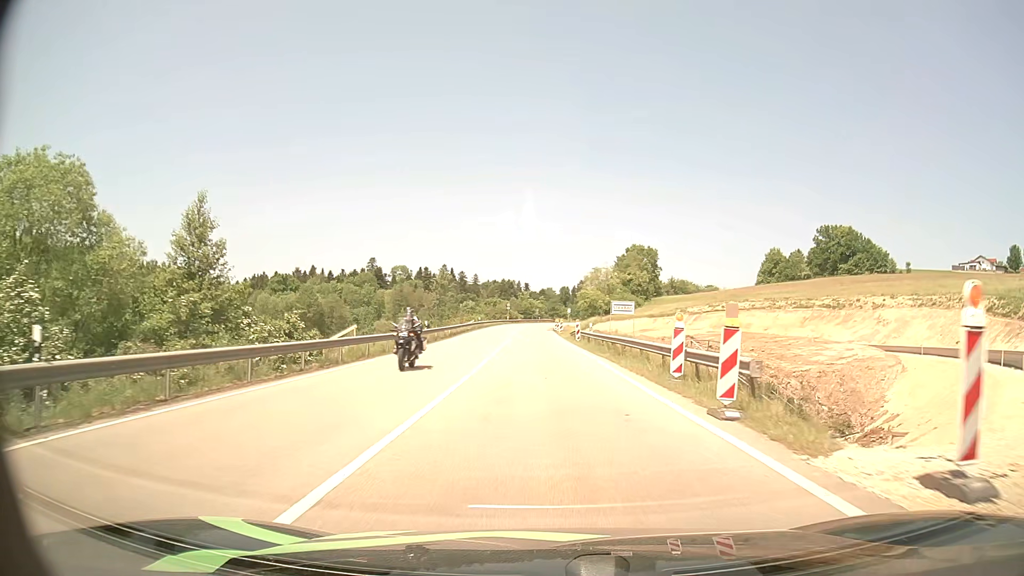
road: primary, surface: asphalt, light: Day
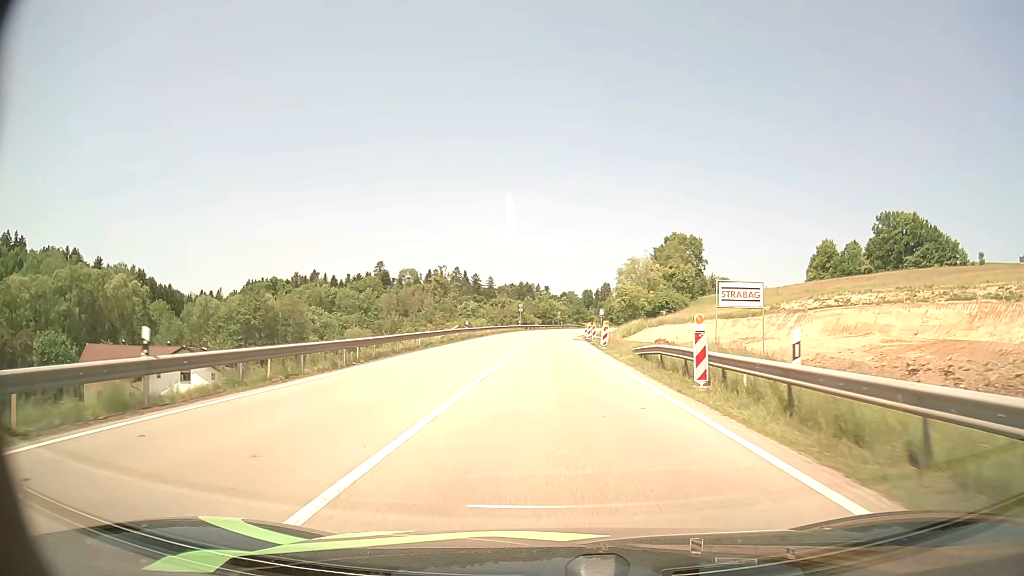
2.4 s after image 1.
(-0.6, +33.7) m; -2°
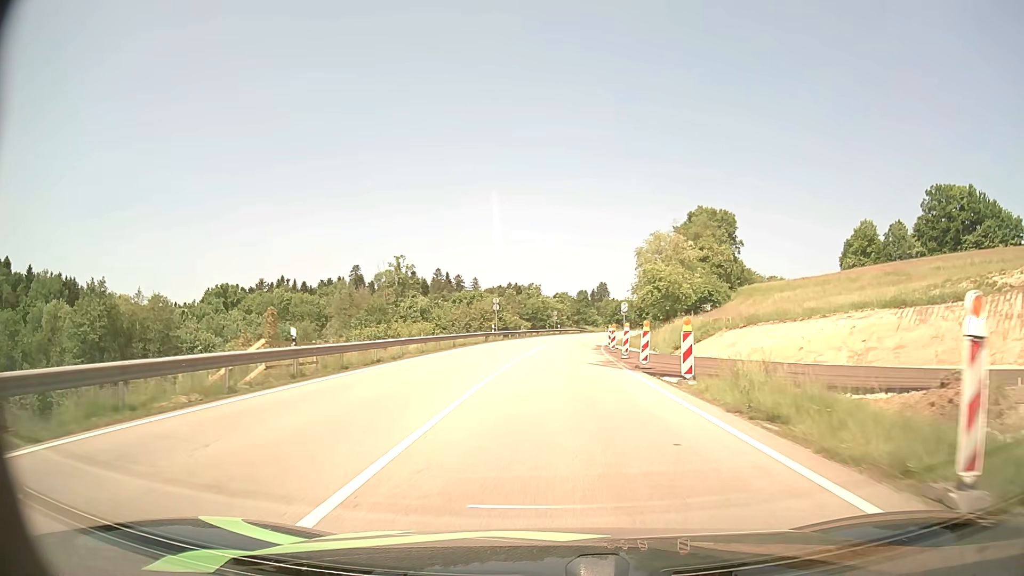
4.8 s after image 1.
(0.0, +37.2) m; +1°
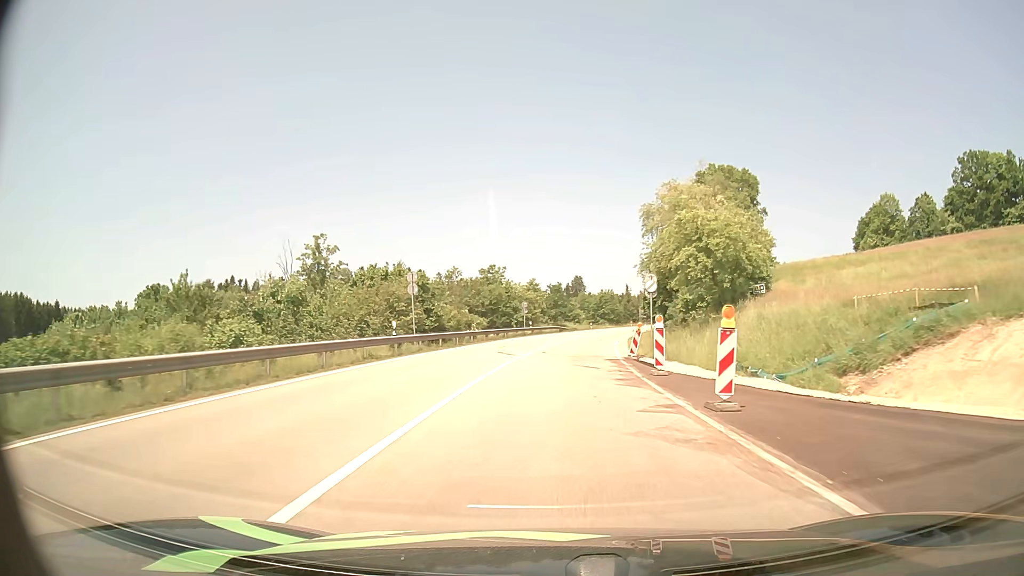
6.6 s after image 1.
(+0.5, +29.6) m; +2°
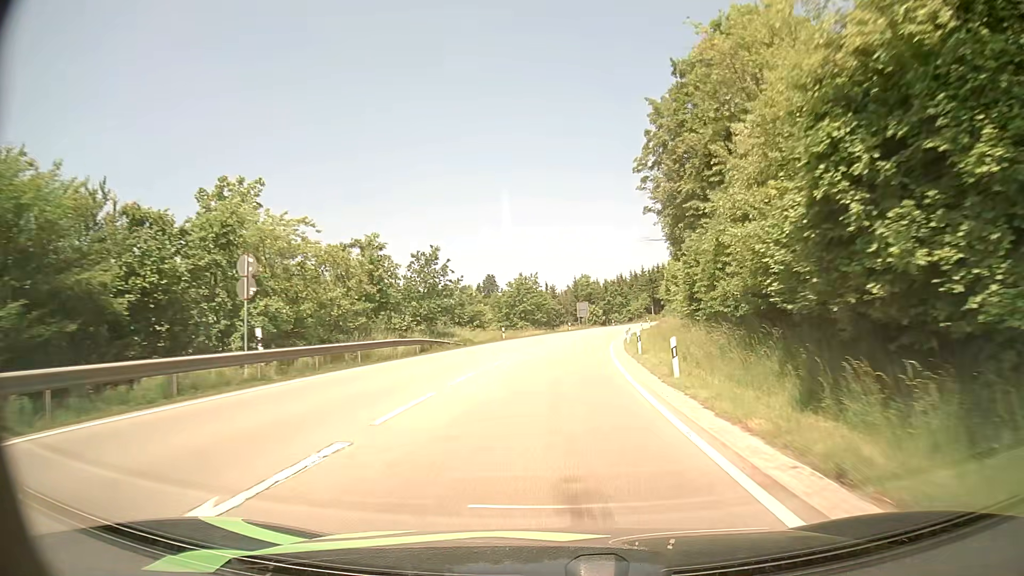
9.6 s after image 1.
(+3.3, +51.1) m; +7°
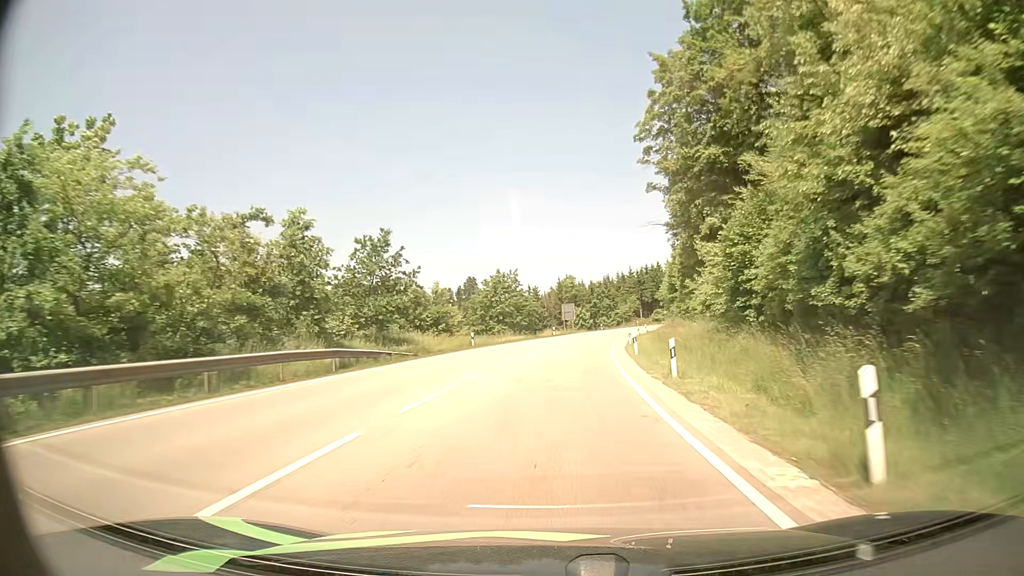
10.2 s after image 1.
(+0.1, +10.6) m; +1°
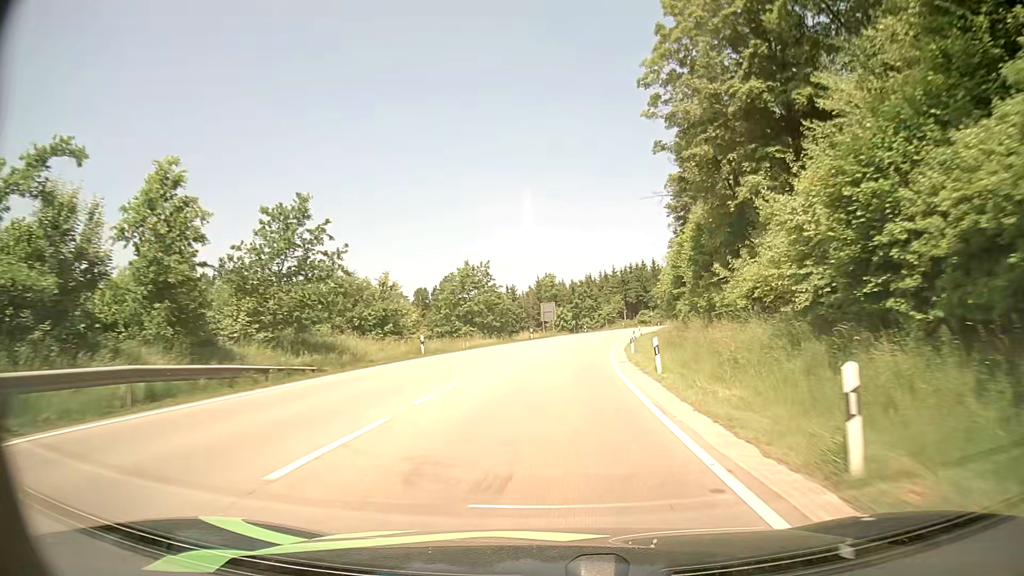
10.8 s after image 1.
(+0.1, +10.8) m; +2°
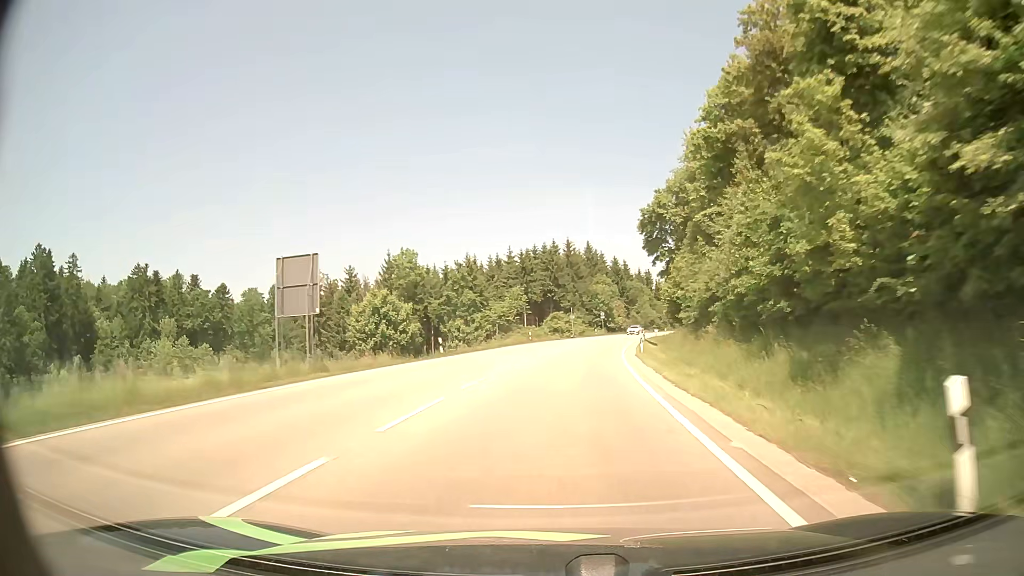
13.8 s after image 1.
(+4.6, +56.9) m; +9°
(0, +10) (+1, +20) (+2, +30) (+3, +40) (+4, +50) (+6, +60) (+8, +69) (+10, +79) (+12, +89) (+15, +99) m
